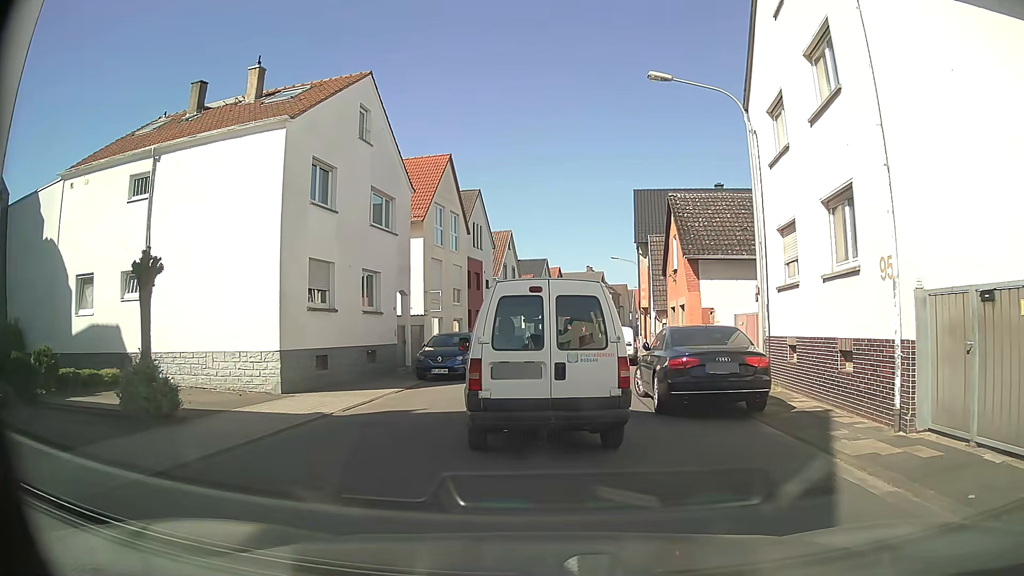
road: tertiary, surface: asphalt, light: Day
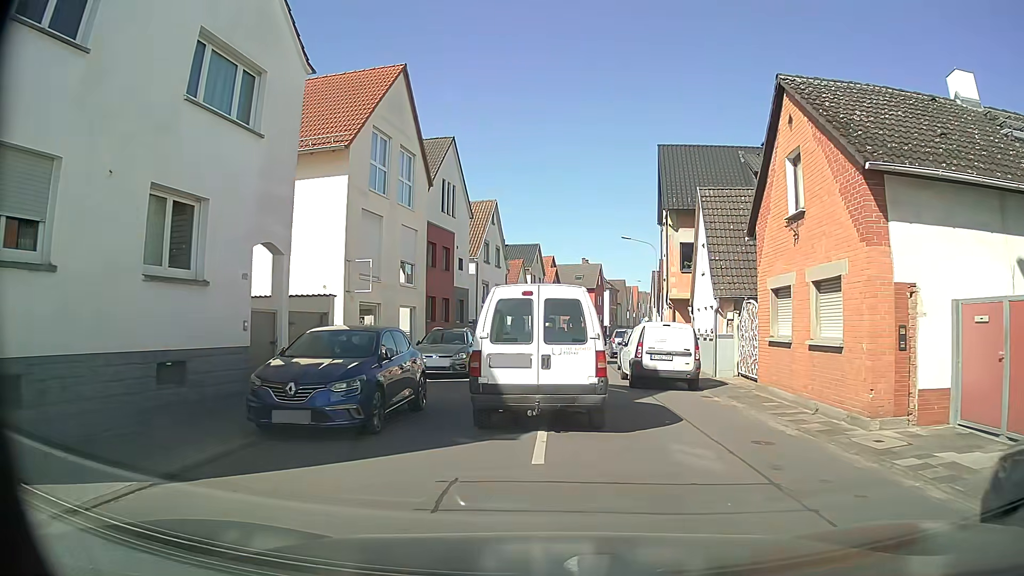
(-0.5, +12.5) m; +1°
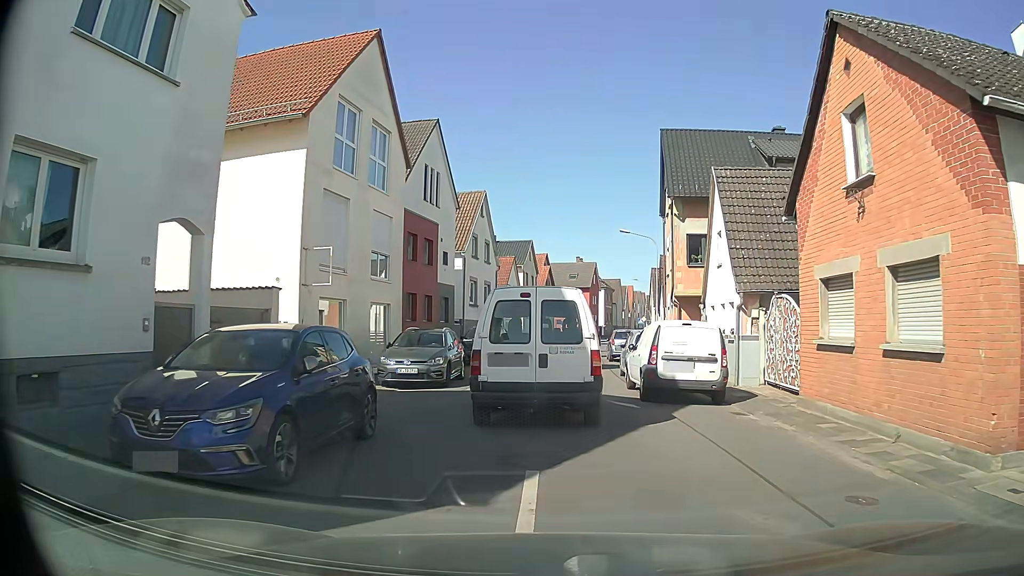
(0.0, +3.1) m; +1°
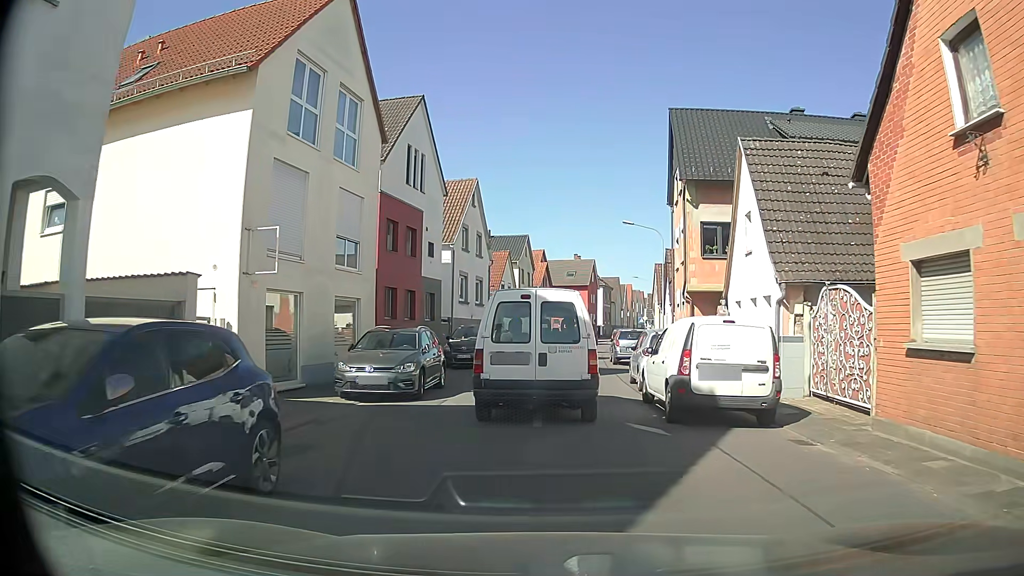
(-0.1, +3.3) m; -1°
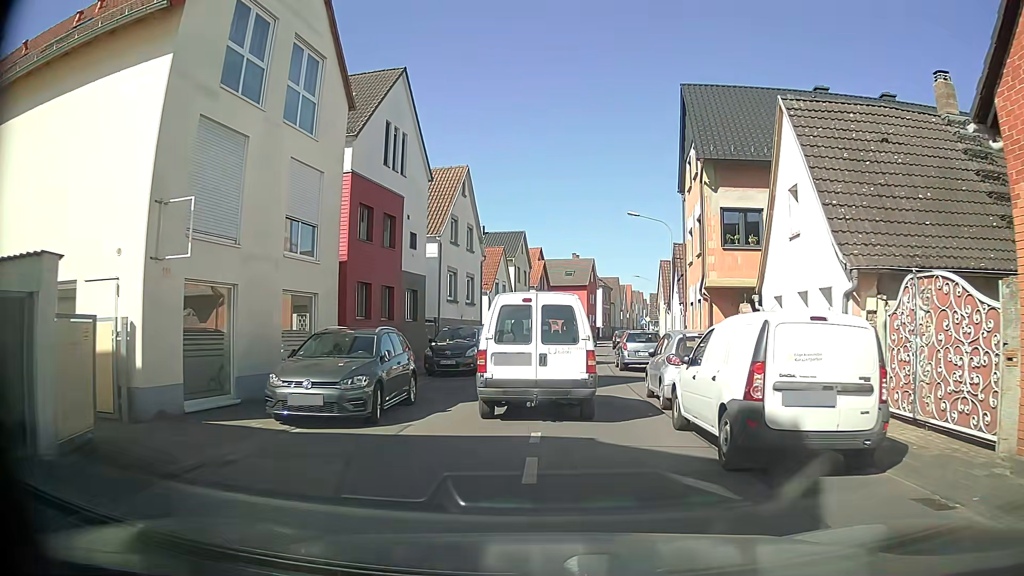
(0.0, +3.5) m; -1°
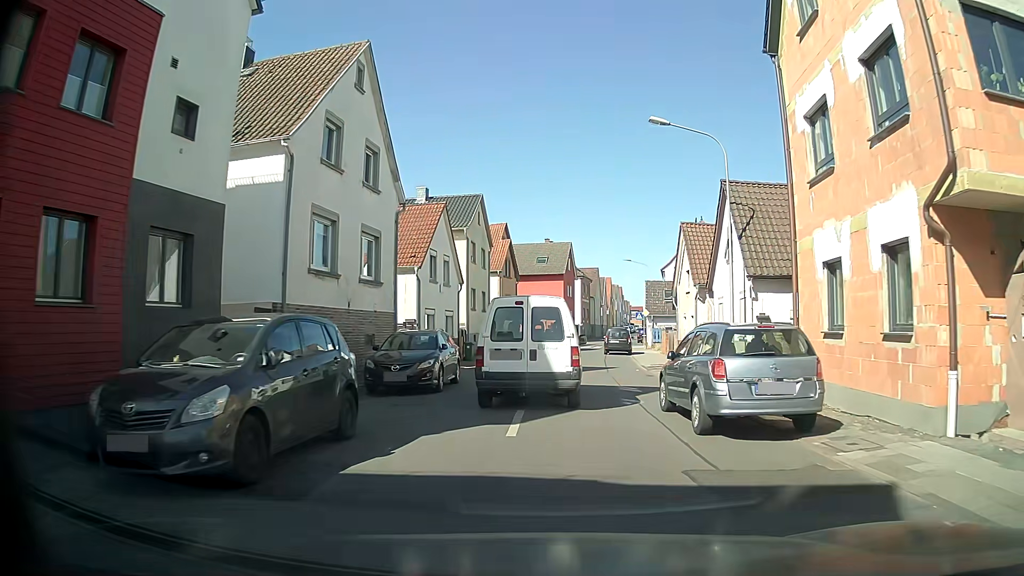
(+0.5, +16.1) m; +3°
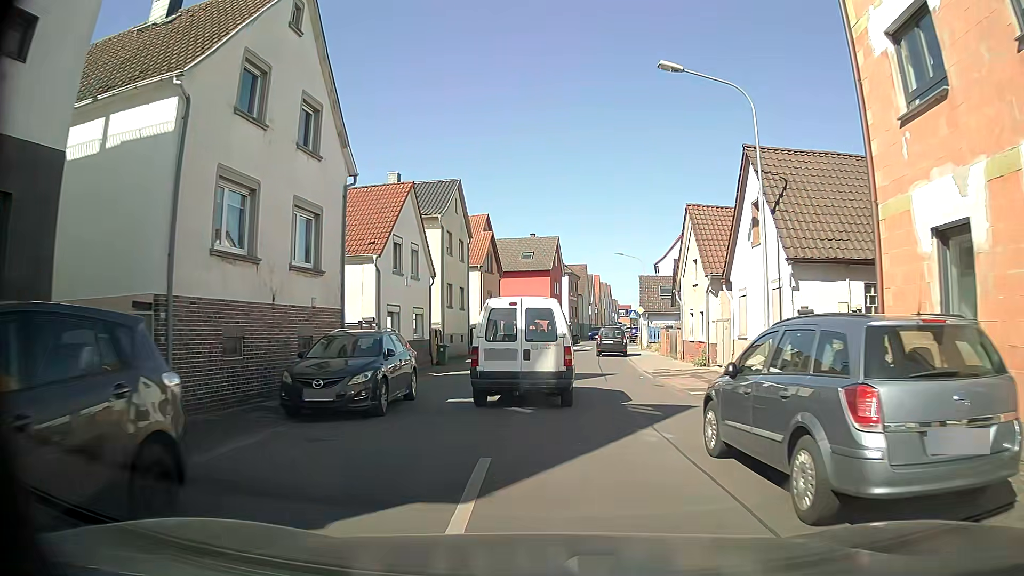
(0.0, +4.4) m; +2°
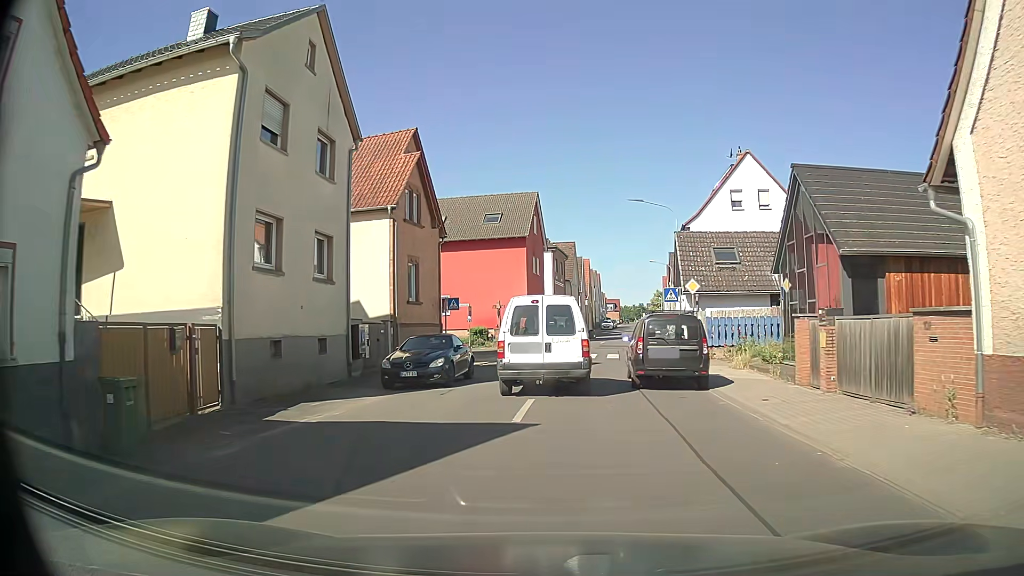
(+0.3, +22.3) m; +2°
(0, +10) (0, +20) (+2, +30) (+3, +40) (+4, +50) (+5, +60) (+6, +70) (+7, +80) (+9, +89) (+10, +99) m
